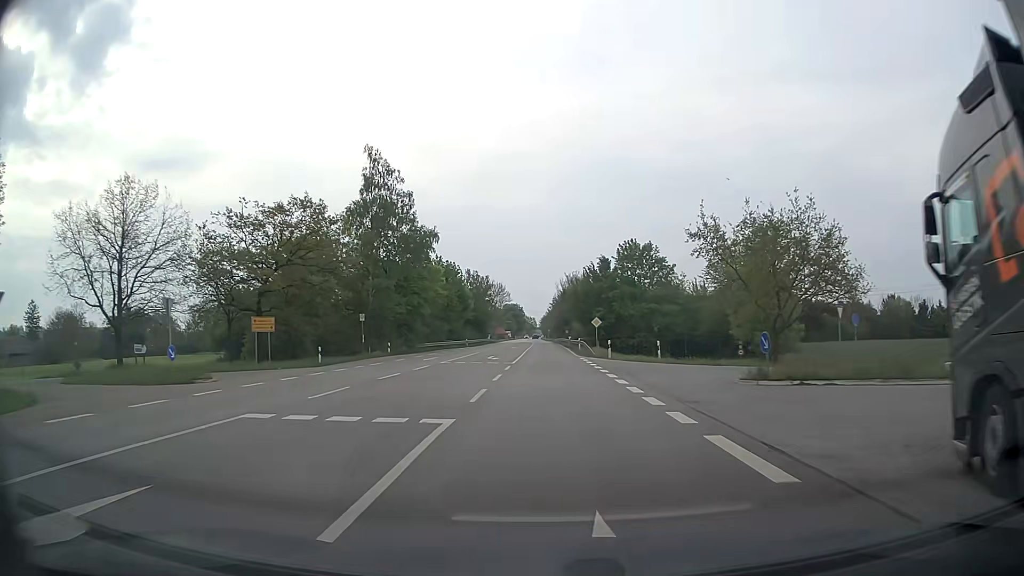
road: secondary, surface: asphalt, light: Day
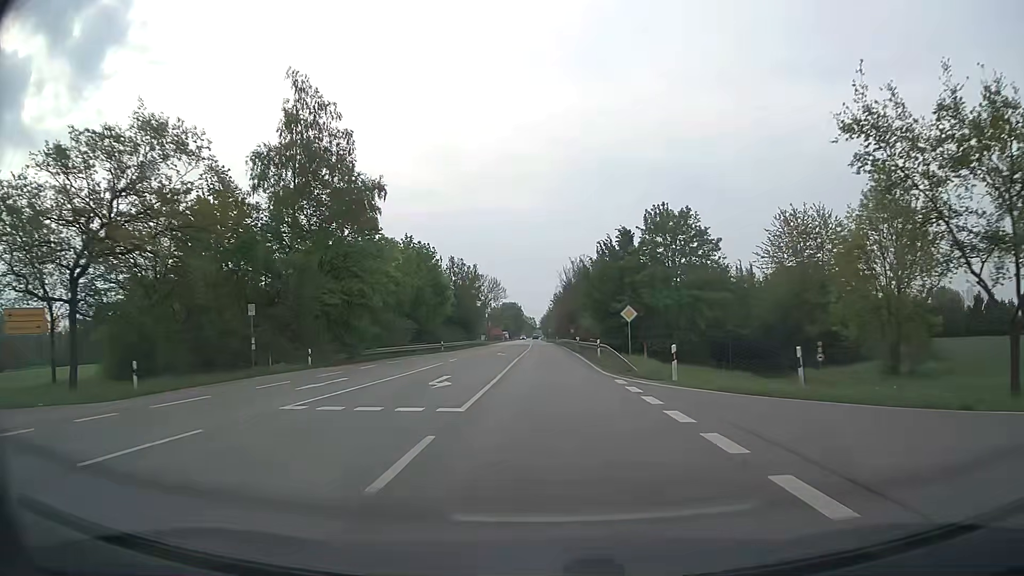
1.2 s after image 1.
(0.0, +19.9) m; 0°
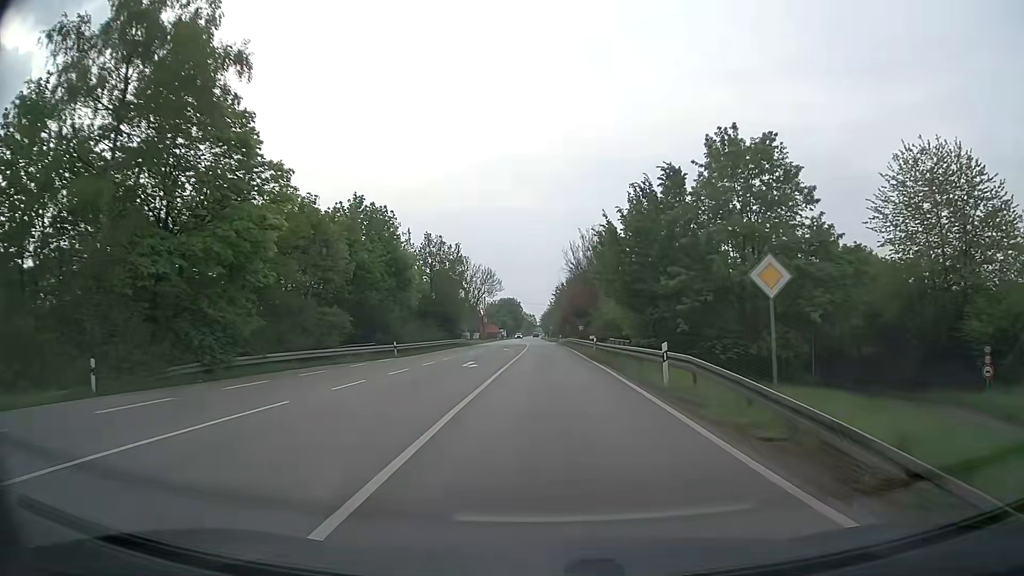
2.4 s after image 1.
(0.0, +20.1) m; 0°
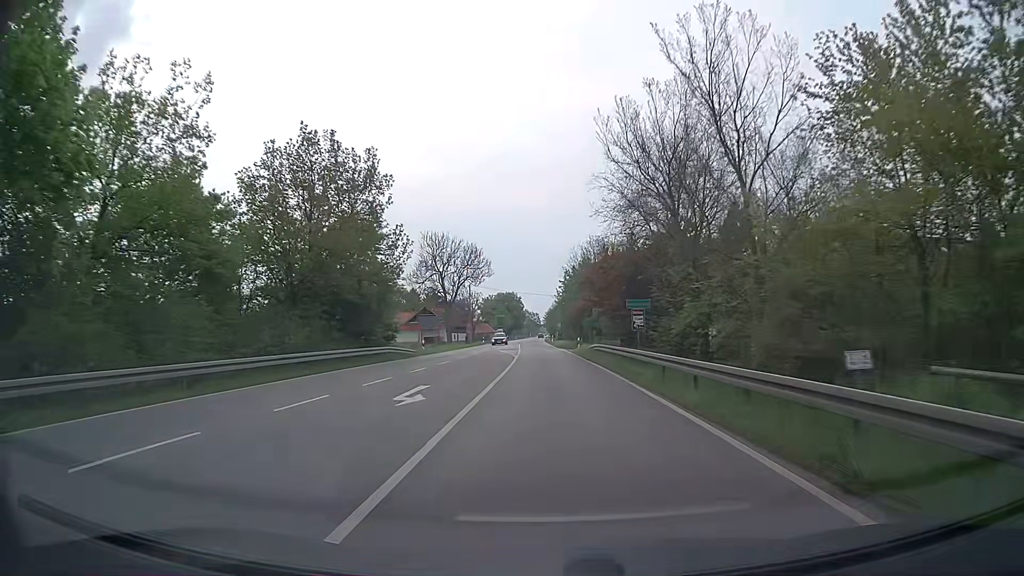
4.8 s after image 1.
(-0.2, +40.0) m; 0°
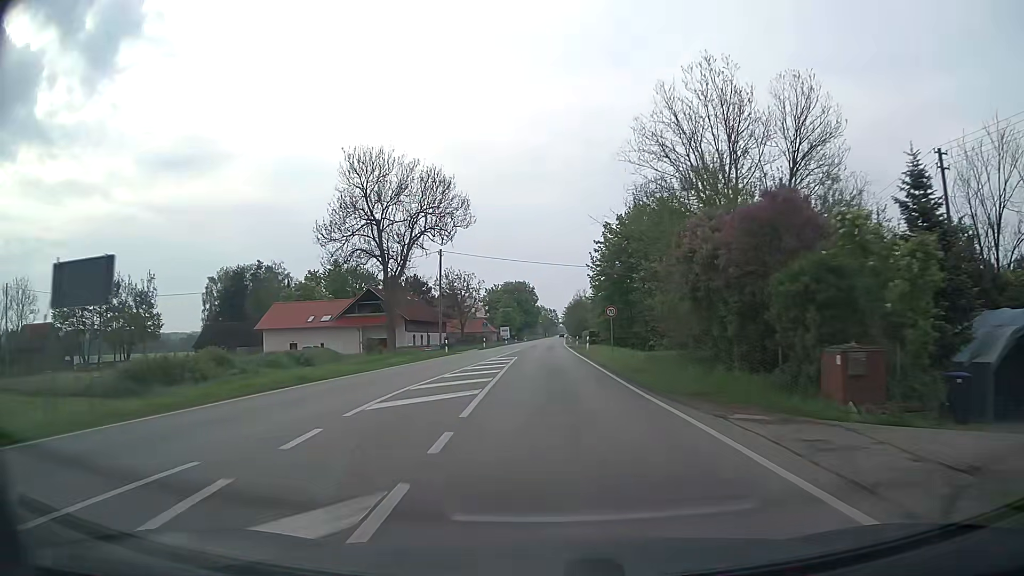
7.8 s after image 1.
(-0.9, +49.9) m; -2°
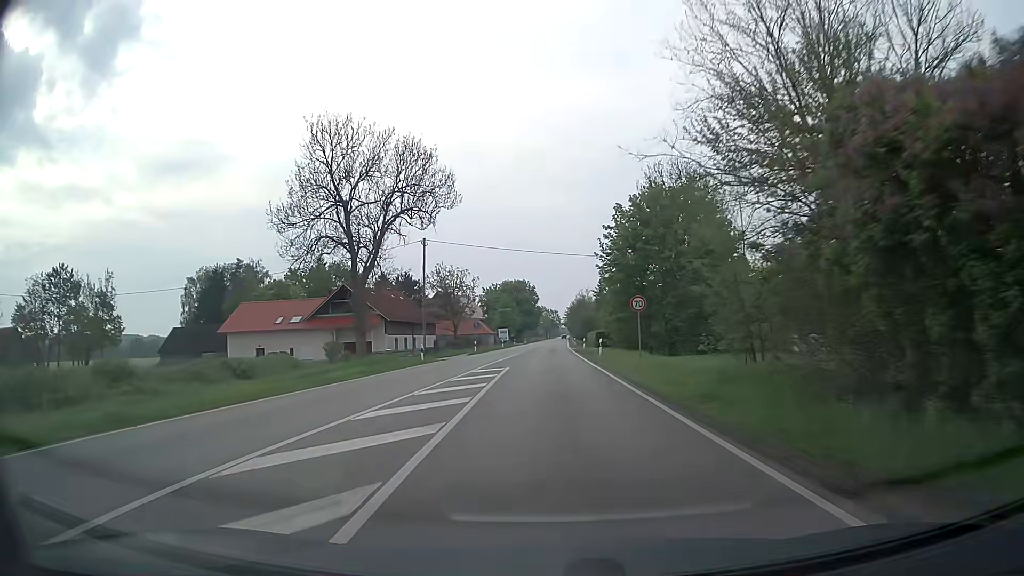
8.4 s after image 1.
(0.0, +10.0) m; 0°
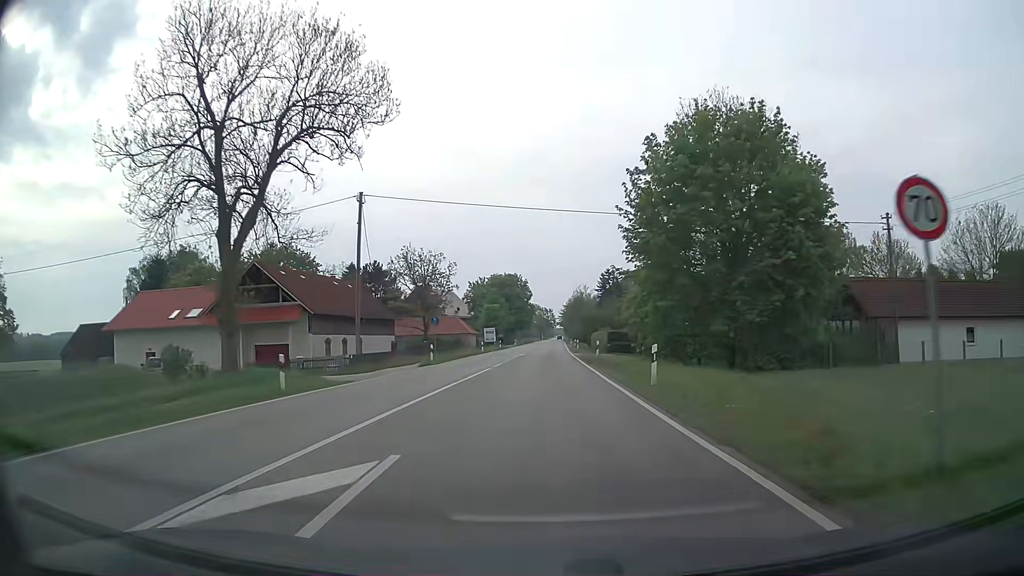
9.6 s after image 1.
(0.0, +20.1) m; 0°
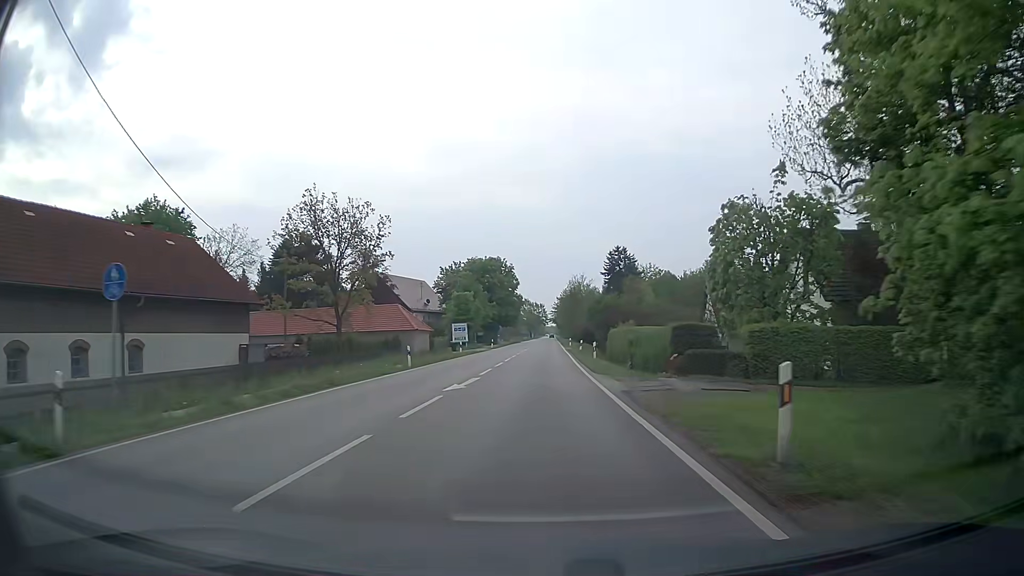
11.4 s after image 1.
(+0.3, +30.8) m; +1°
(0, +10) (0, +20) (0, +30) (0, +40) (0, +50) (0, +60) (0, +70) (0, +80) (0, +90) (0, +100) m
